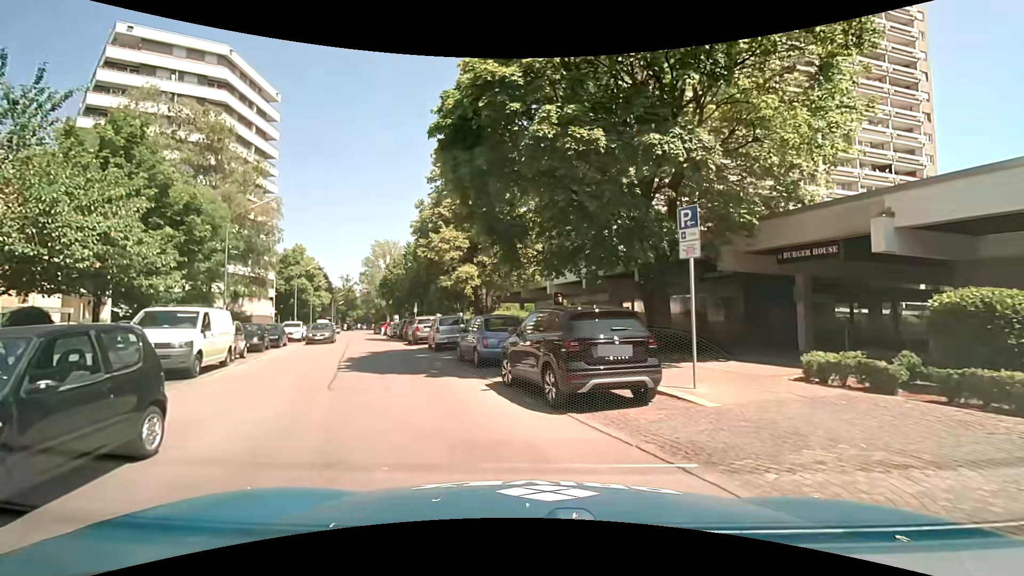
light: Day
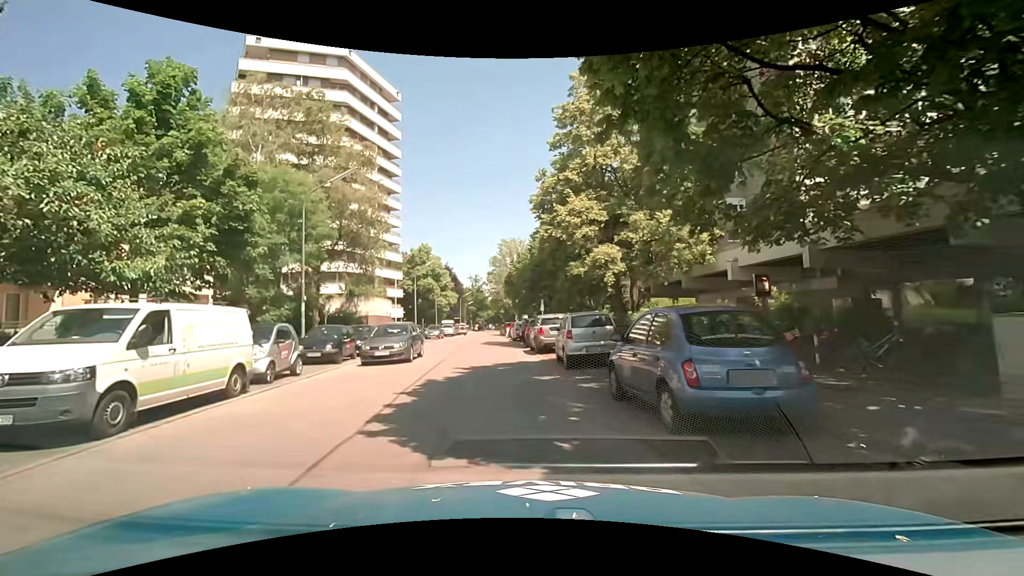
(-1.0, +8.3) m; -16°
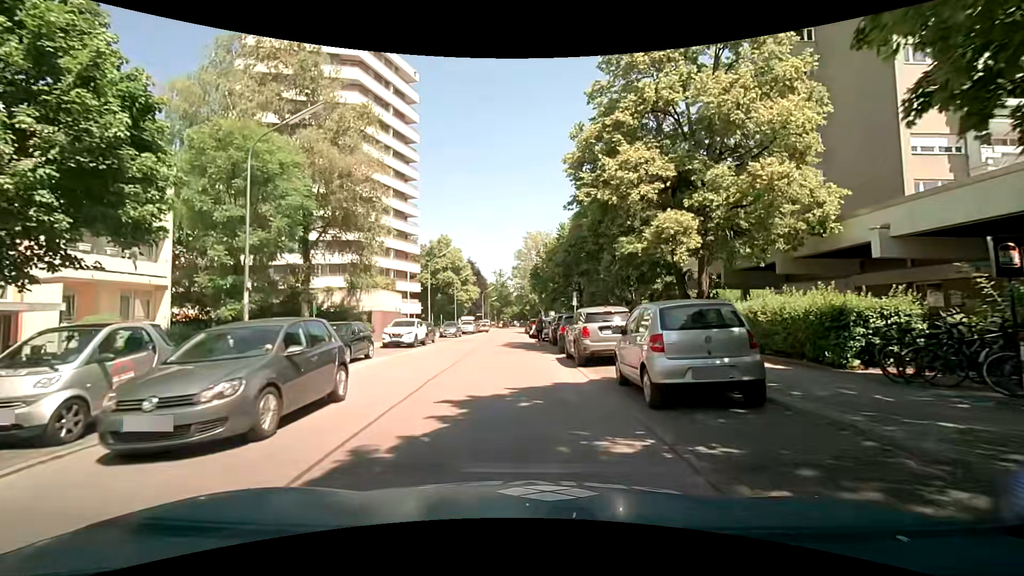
(-0.2, +6.8) m; -2°
(0, +10) (-1, +20) (-2, +30) (-2, +40) (-3, +50) (-3, +60) (-2, +70) (-2, +80) (-2, +90) (0, +100) m
